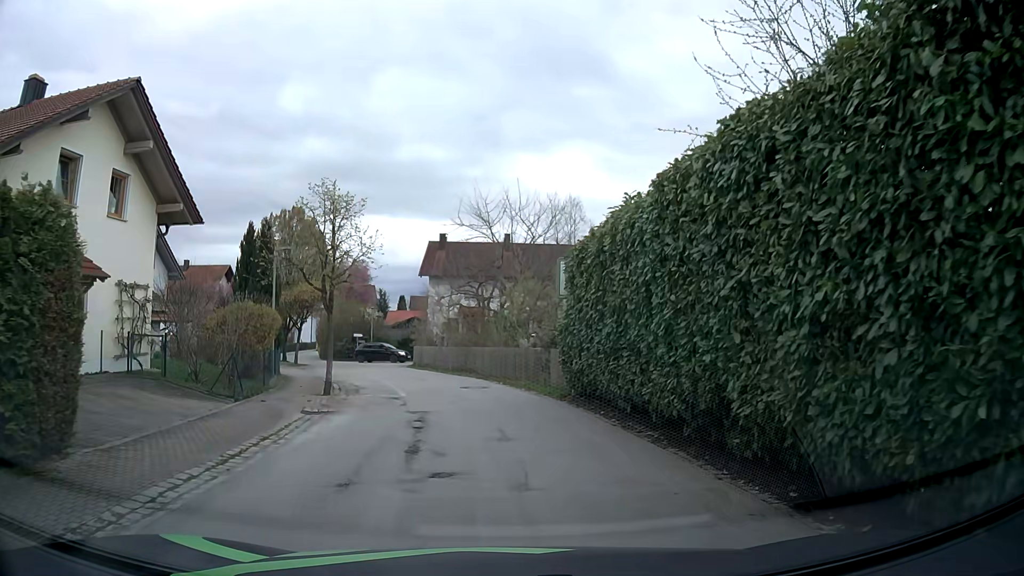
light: Day
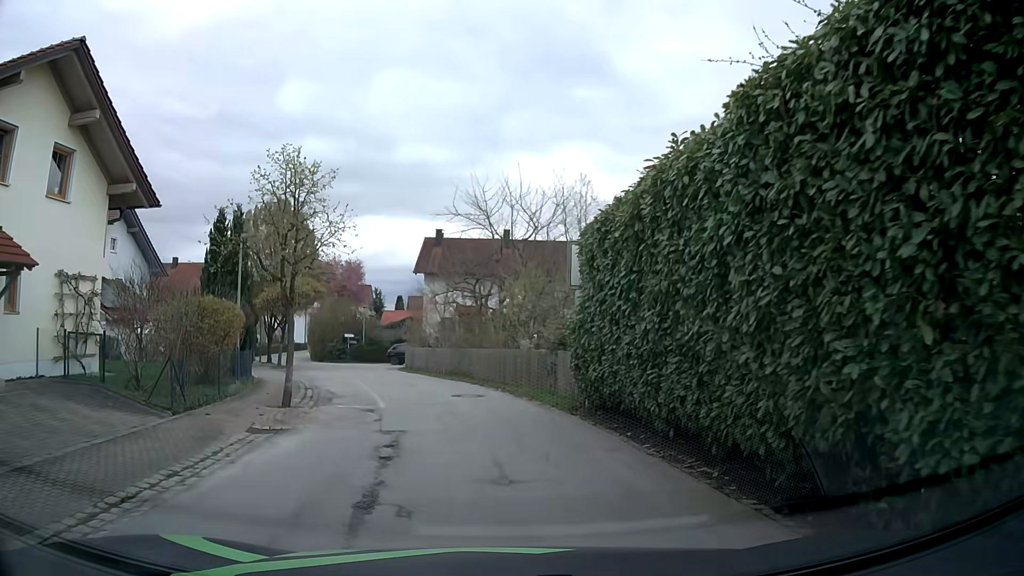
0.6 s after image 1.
(0.0, +2.9) m; -1°
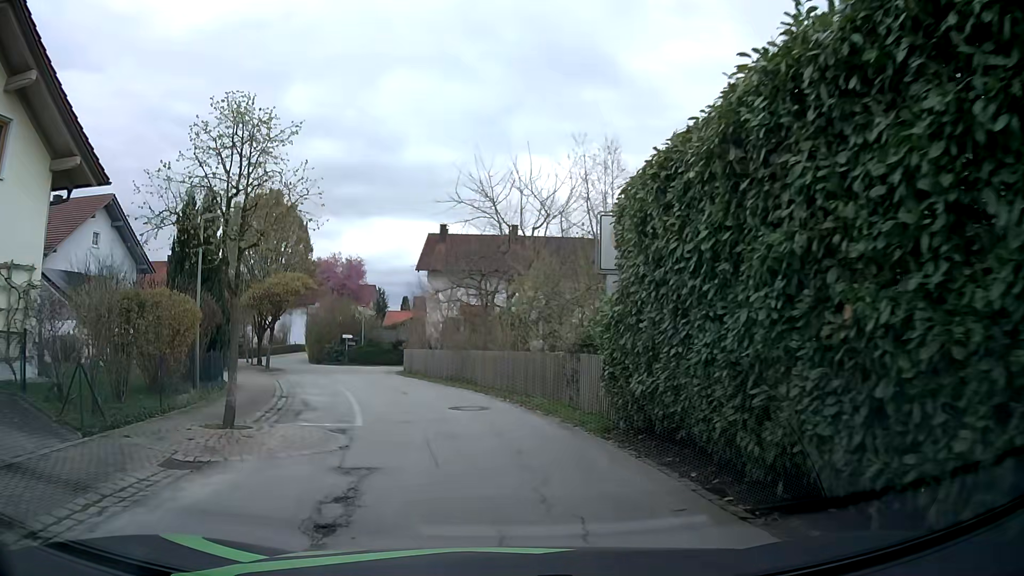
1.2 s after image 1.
(0.0, +3.1) m; -1°
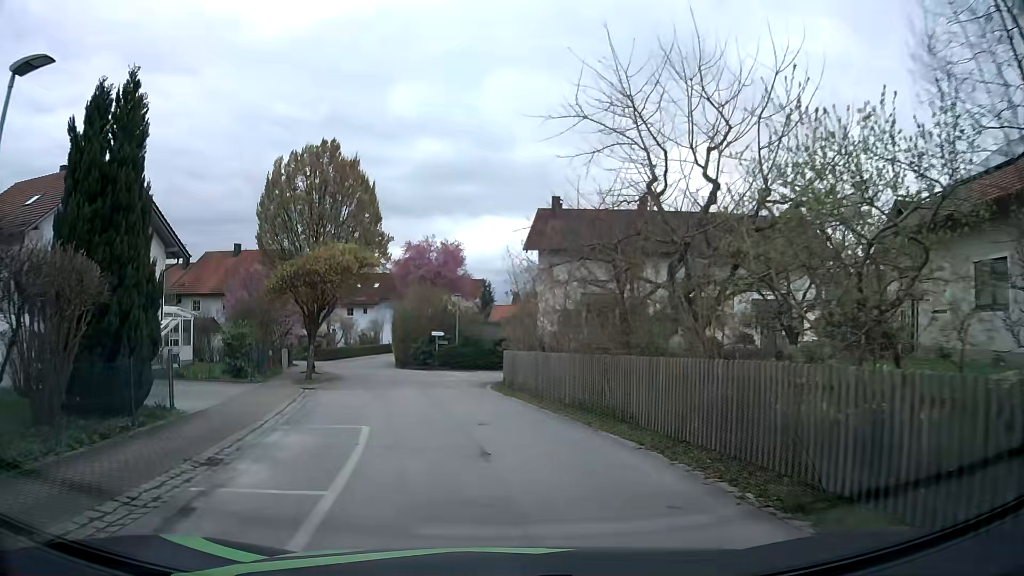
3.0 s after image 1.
(-0.7, +10.3) m; -8°
